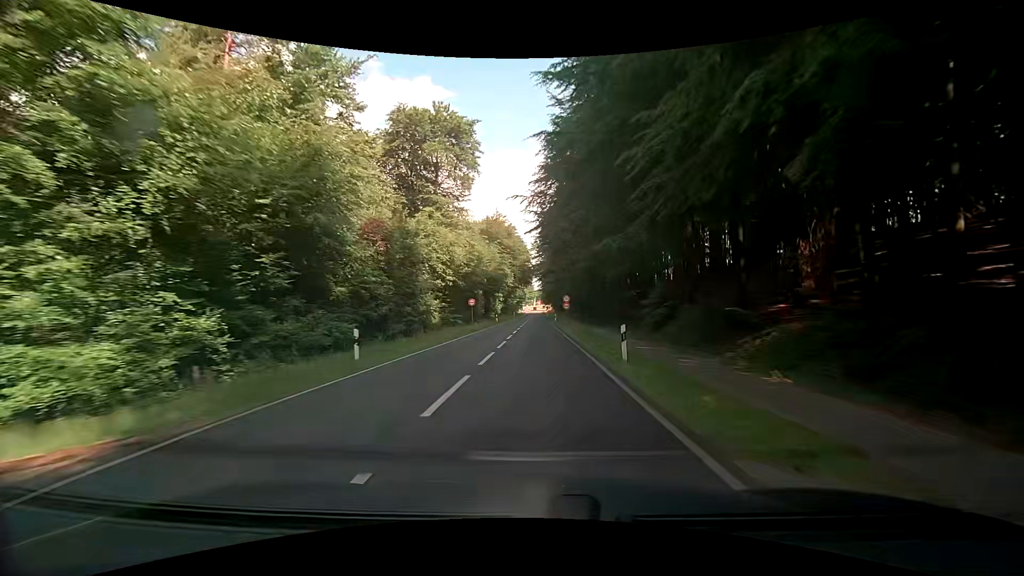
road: secondary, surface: asphalt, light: Day
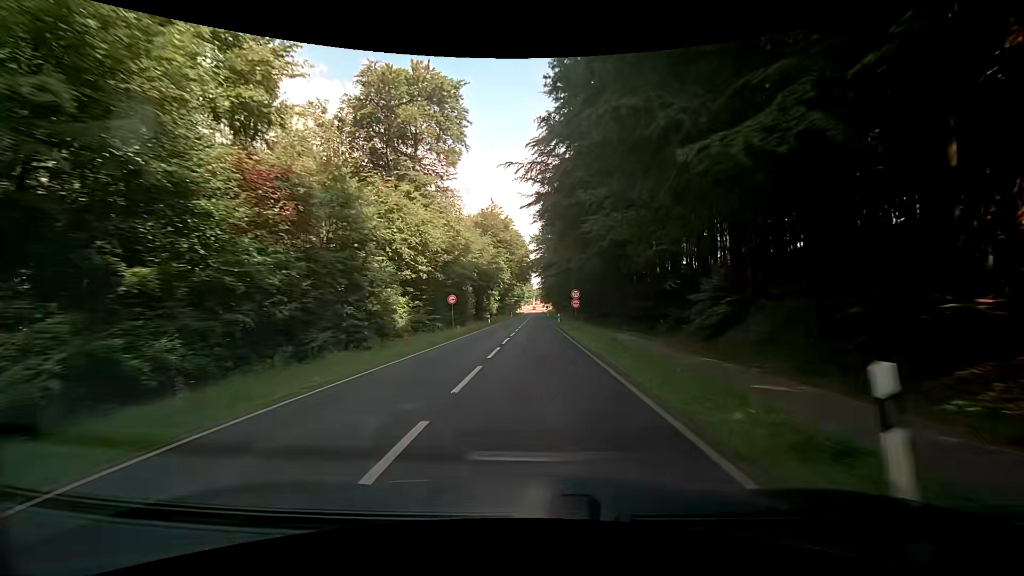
(+0.1, +10.3) m; +1°
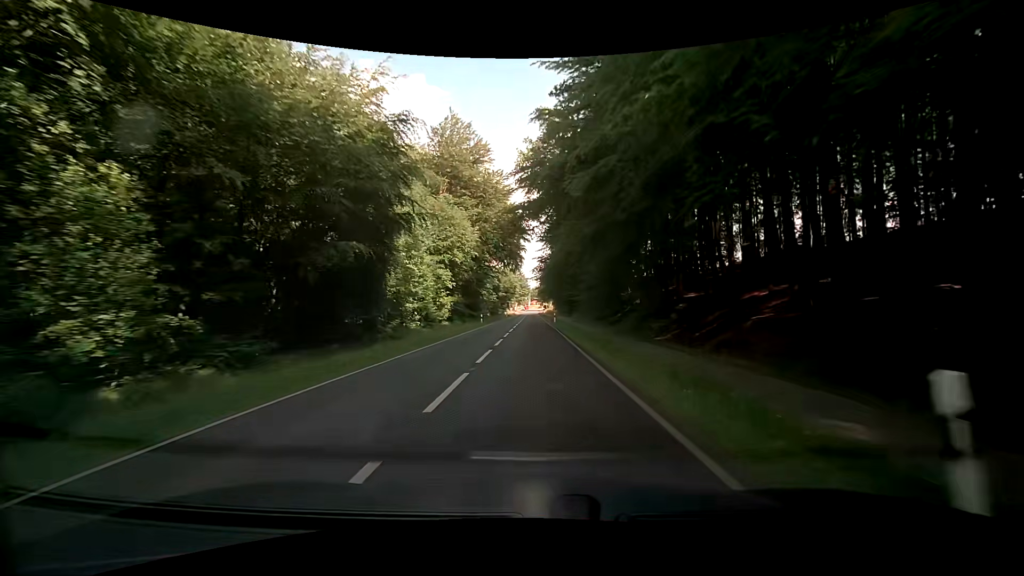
(+0.3, +50.9) m; +1°
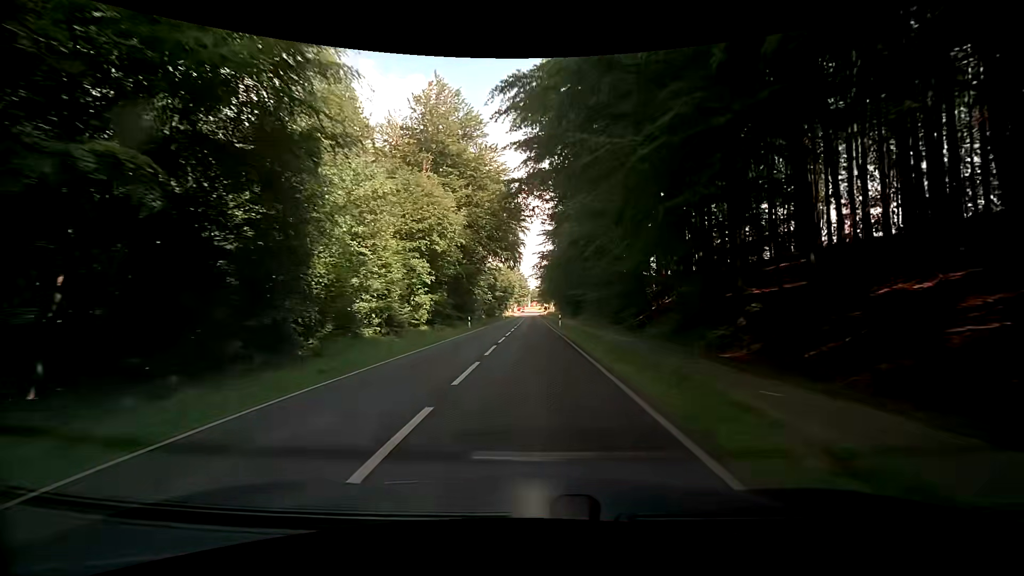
(0.0, +9.9) m; 0°
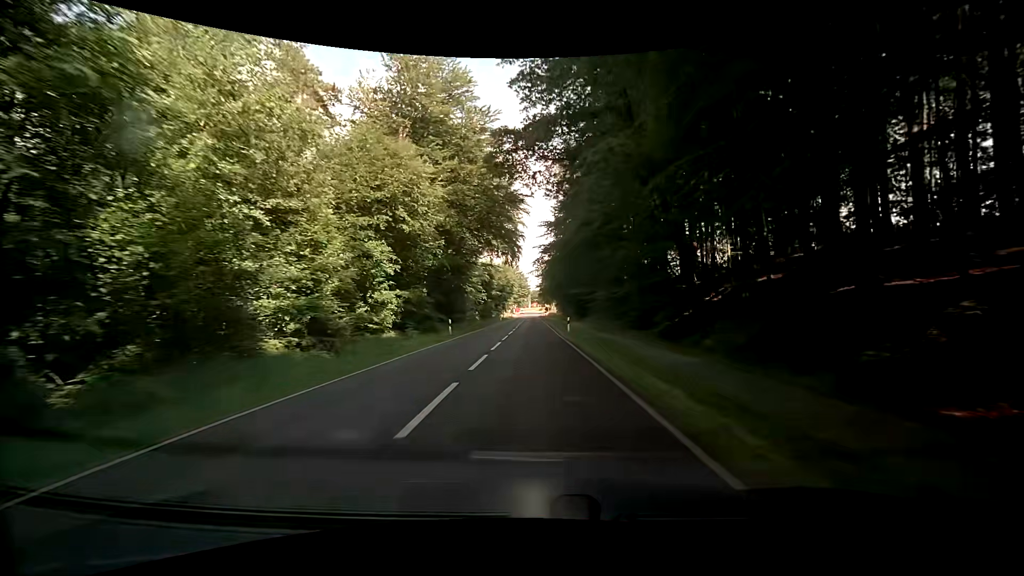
(-0.1, +9.8) m; 0°
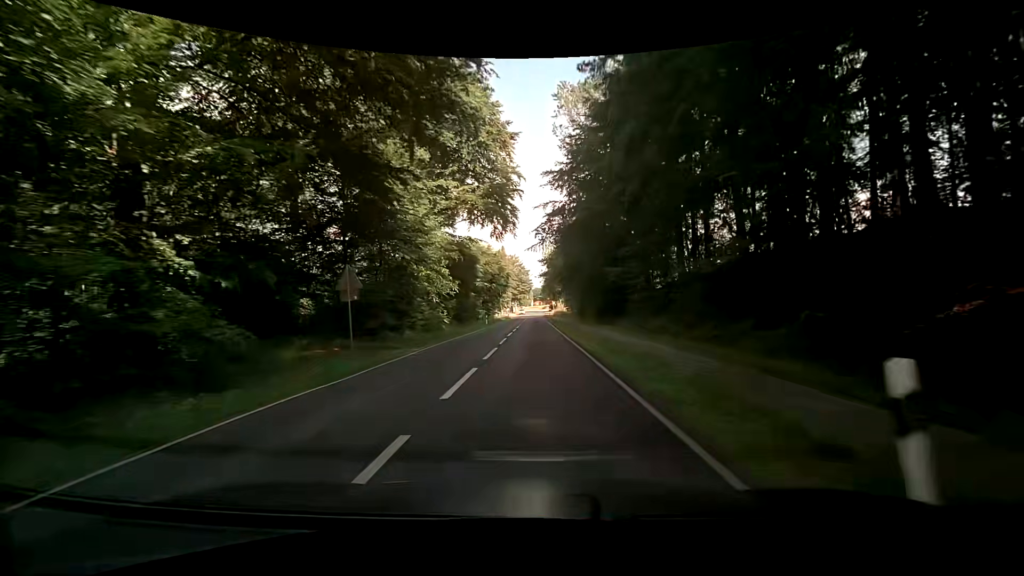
(0.0, +28.6) m; 0°
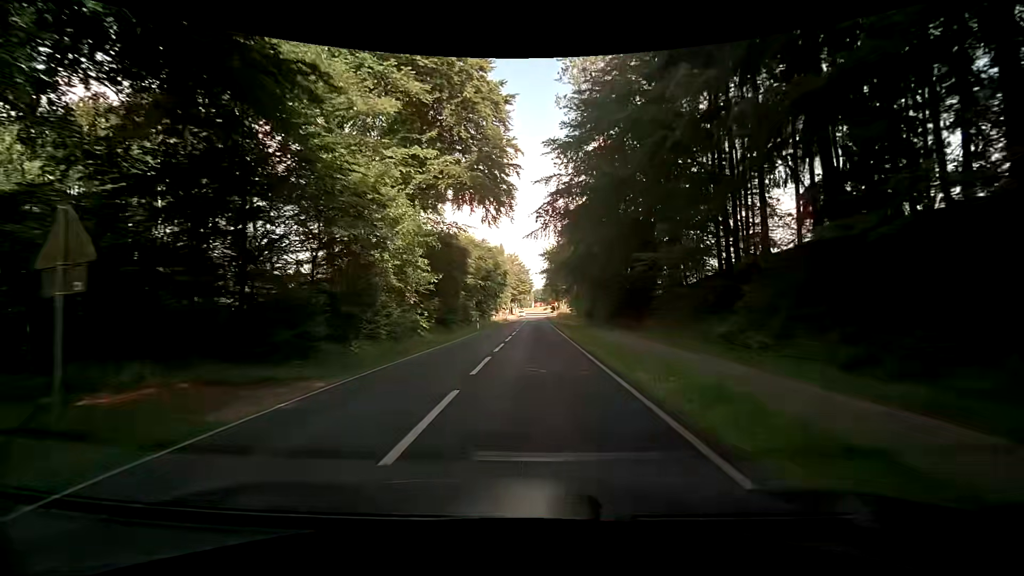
(0.0, +9.2) m; -1°
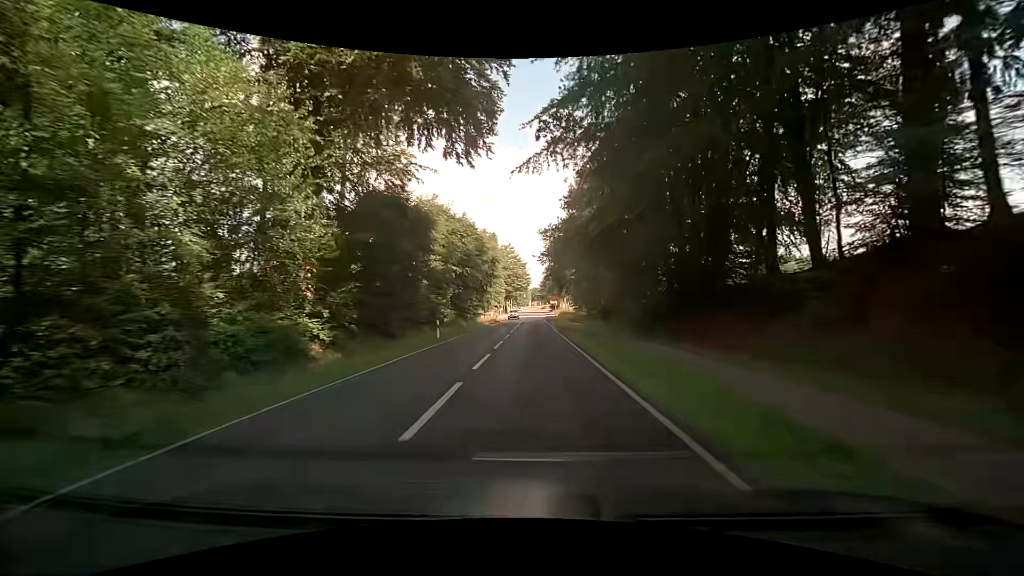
(0.0, +17.7) m; +1°
(0, +10) (0, +20) (0, +30) (0, +40) (0, +50) (0, +60) (0, +70) (0, +80) (0, +90) (0, +100) m
